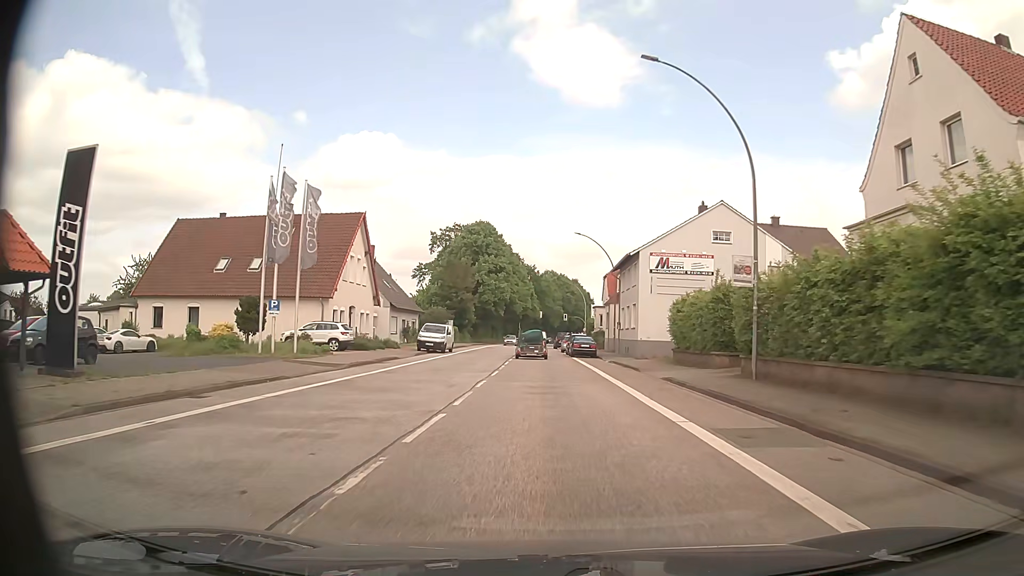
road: primary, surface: asphalt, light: Day
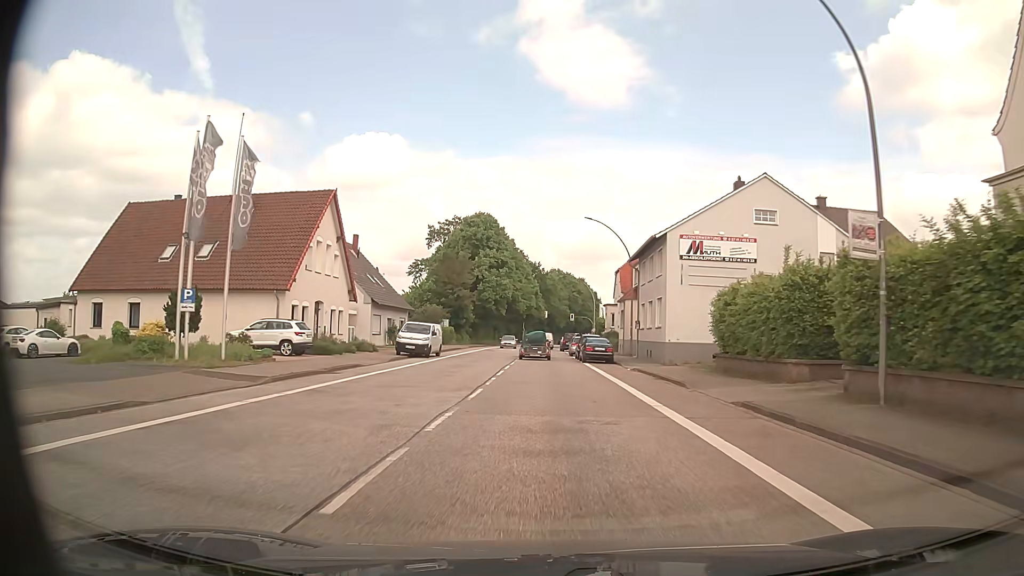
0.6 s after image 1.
(0.0, +7.9) m; 0°
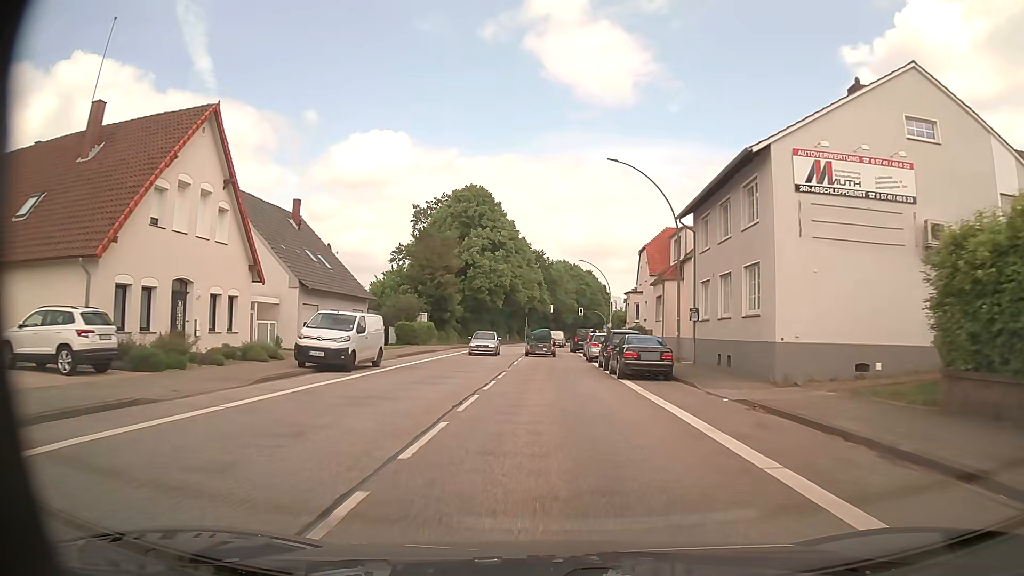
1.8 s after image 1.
(-0.1, +15.9) m; -1°
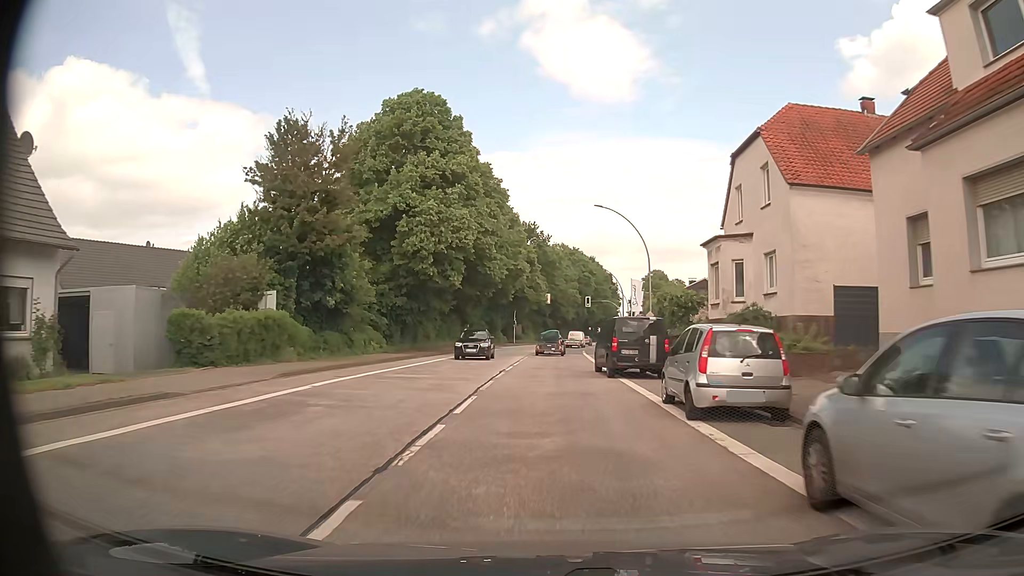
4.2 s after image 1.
(+0.3, +31.9) m; +1°
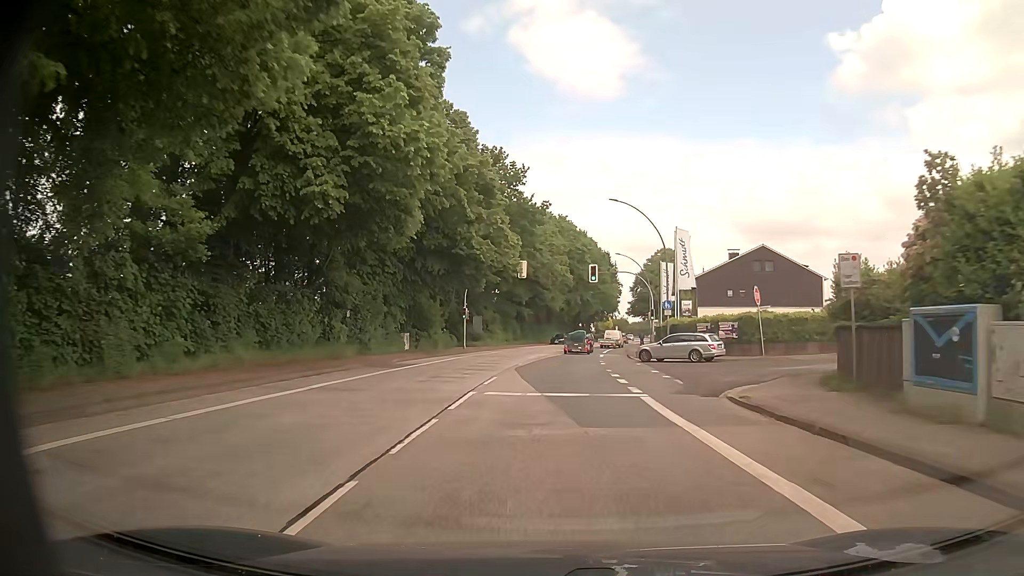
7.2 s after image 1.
(+0.4, +39.8) m; +2°
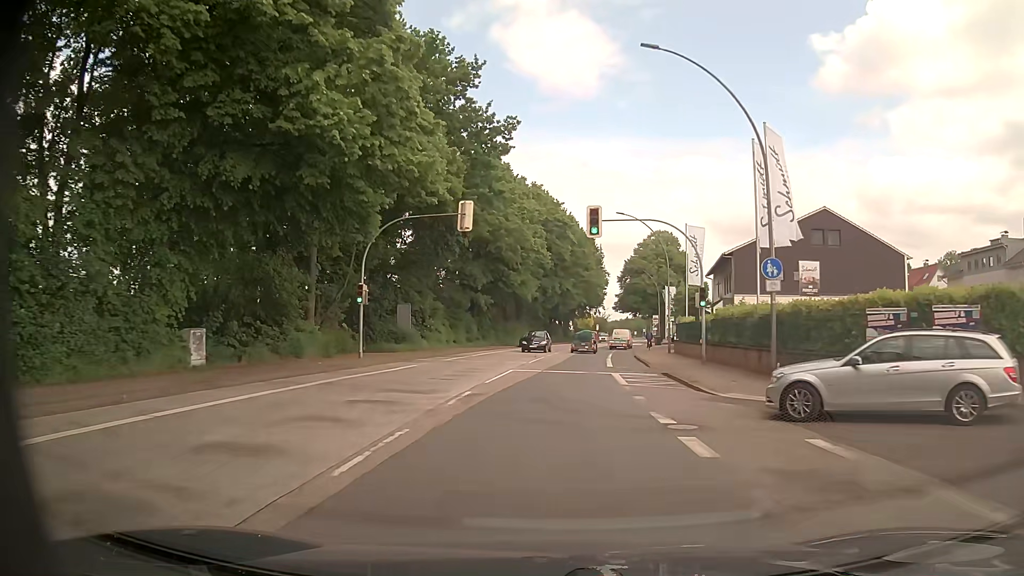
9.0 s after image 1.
(+0.4, +23.9) m; +2°
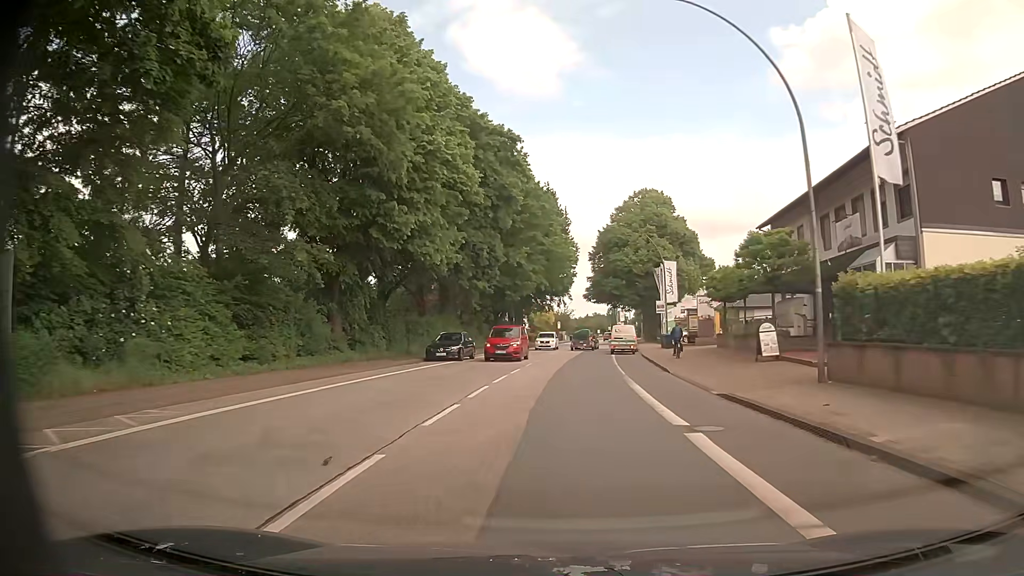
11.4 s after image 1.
(+1.0, +31.8) m; +3°
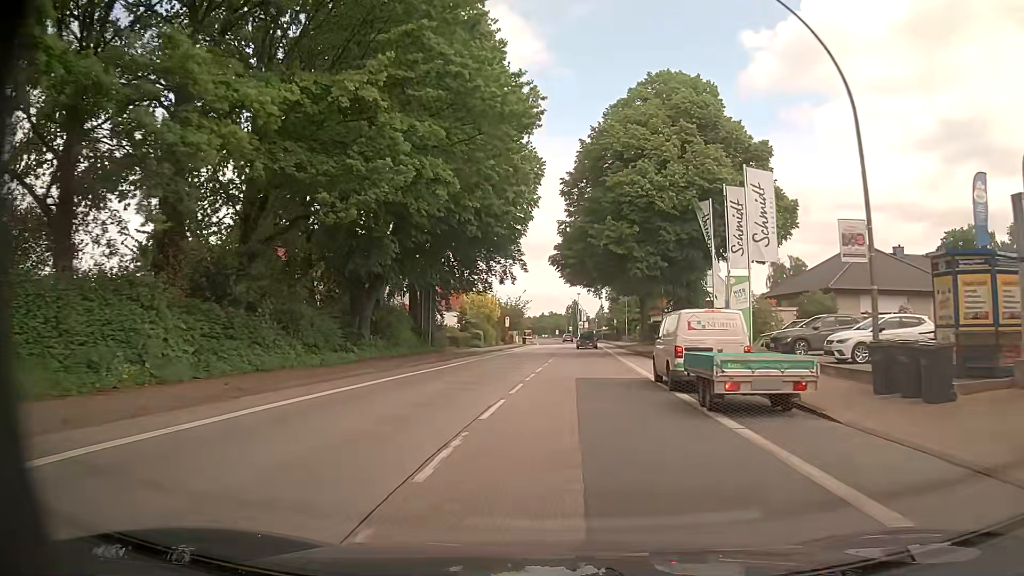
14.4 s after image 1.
(+1.4, +39.6) m; +4°
